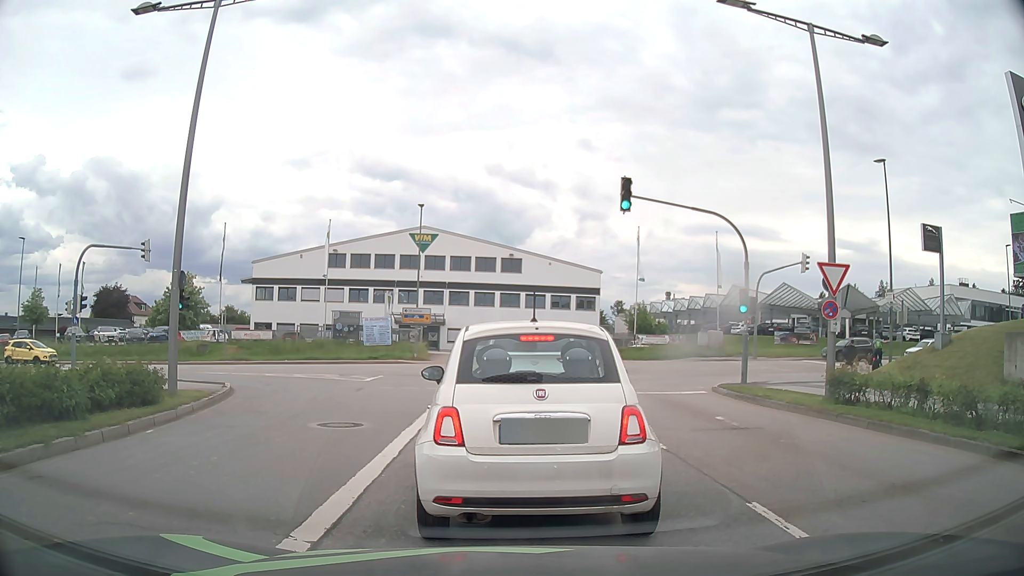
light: Day
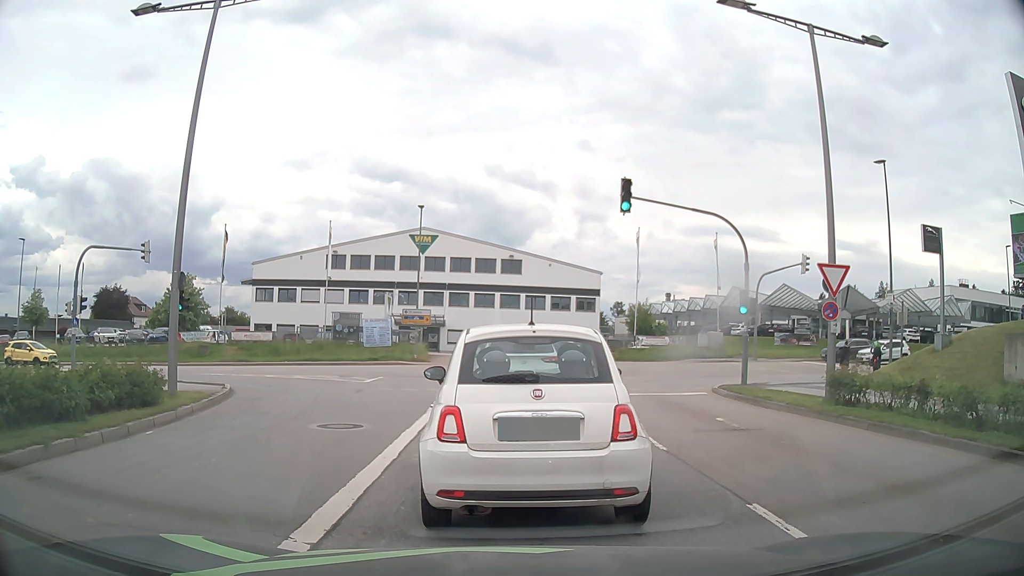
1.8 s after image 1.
(0.0, 0.0) m; 0°
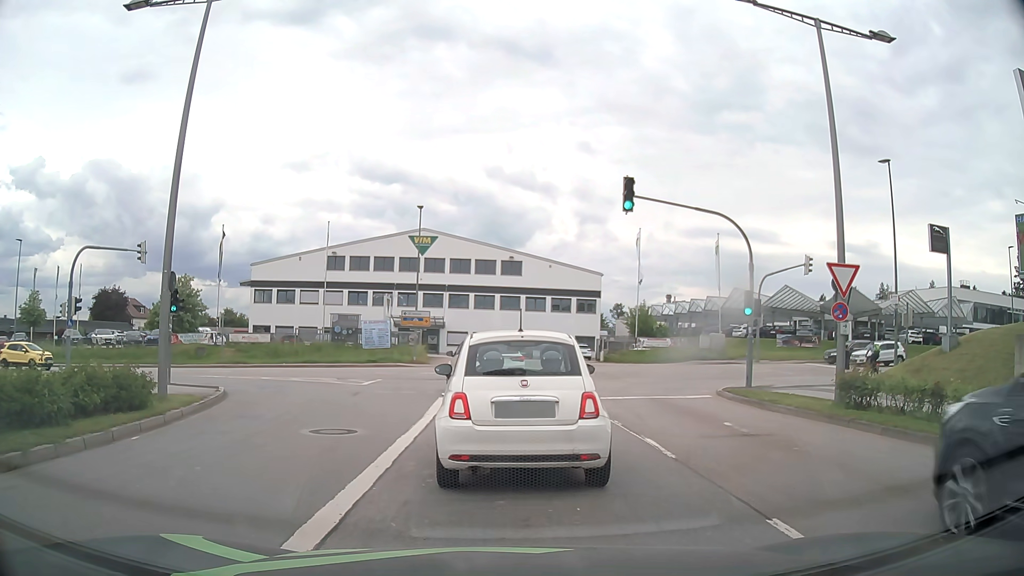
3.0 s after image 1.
(0.0, +0.5) m; 0°
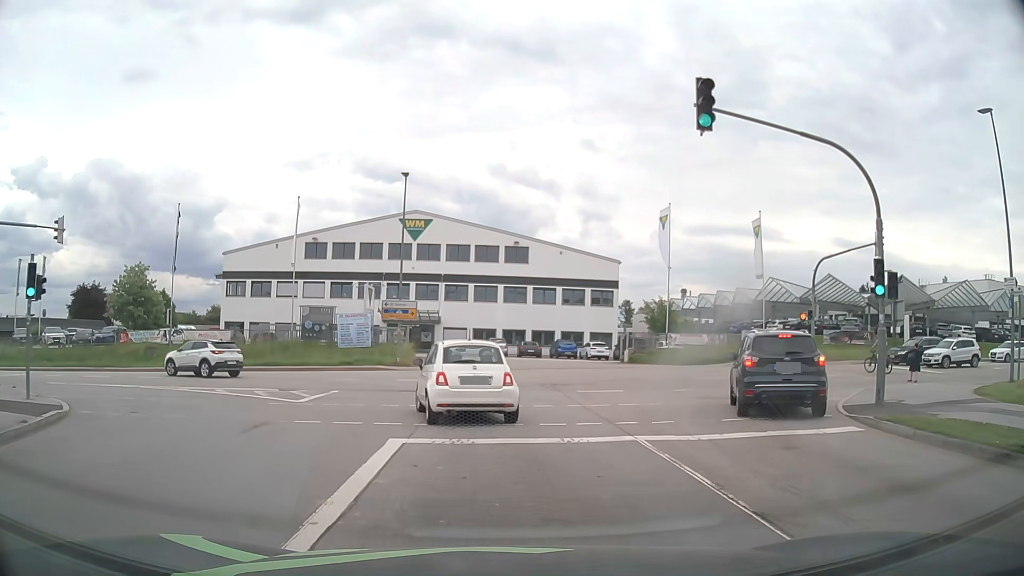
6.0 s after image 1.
(+0.1, +8.8) m; +1°
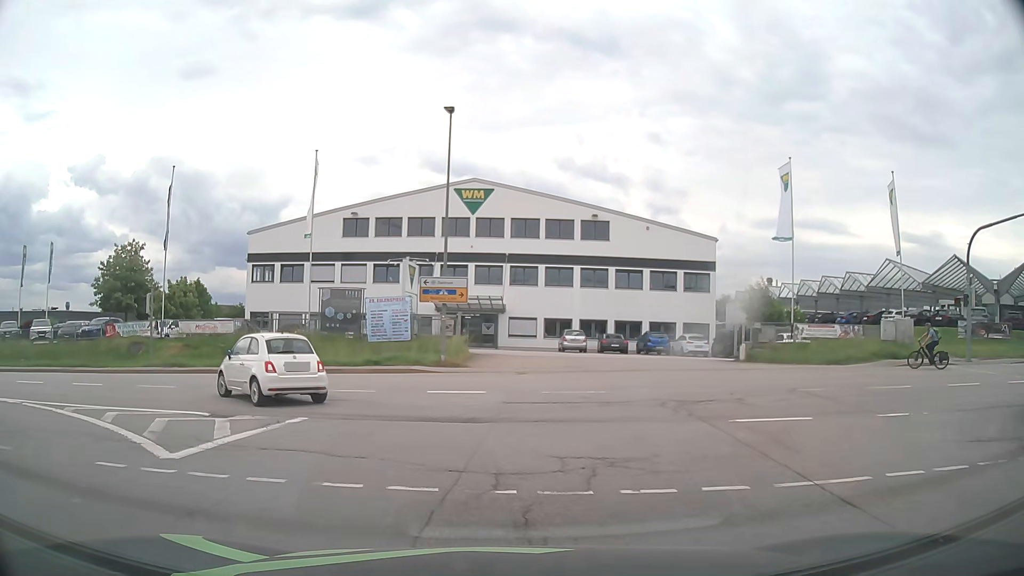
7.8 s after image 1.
(-0.3, +9.7) m; -7°
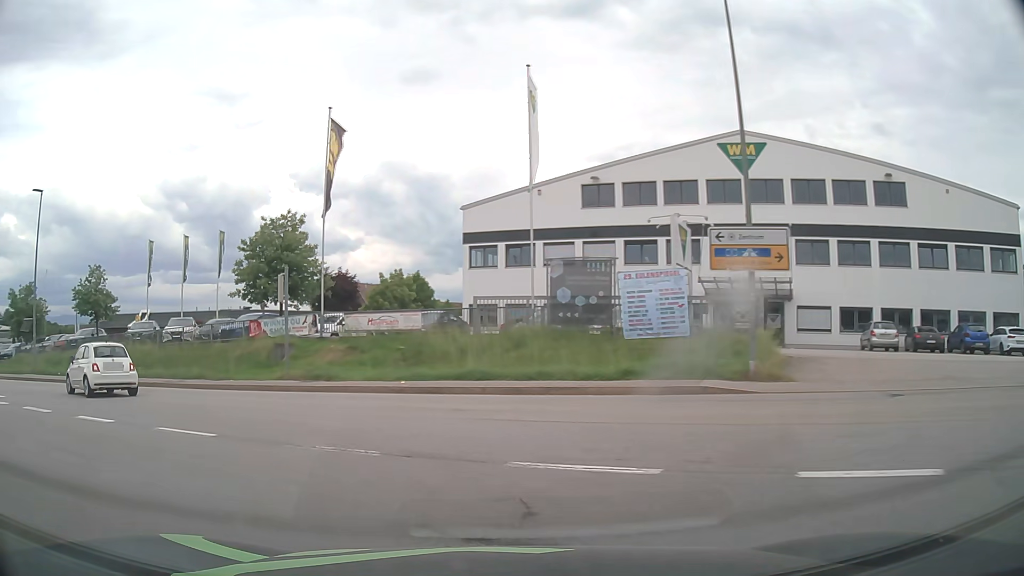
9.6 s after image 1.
(-1.4, +10.9) m; -19°
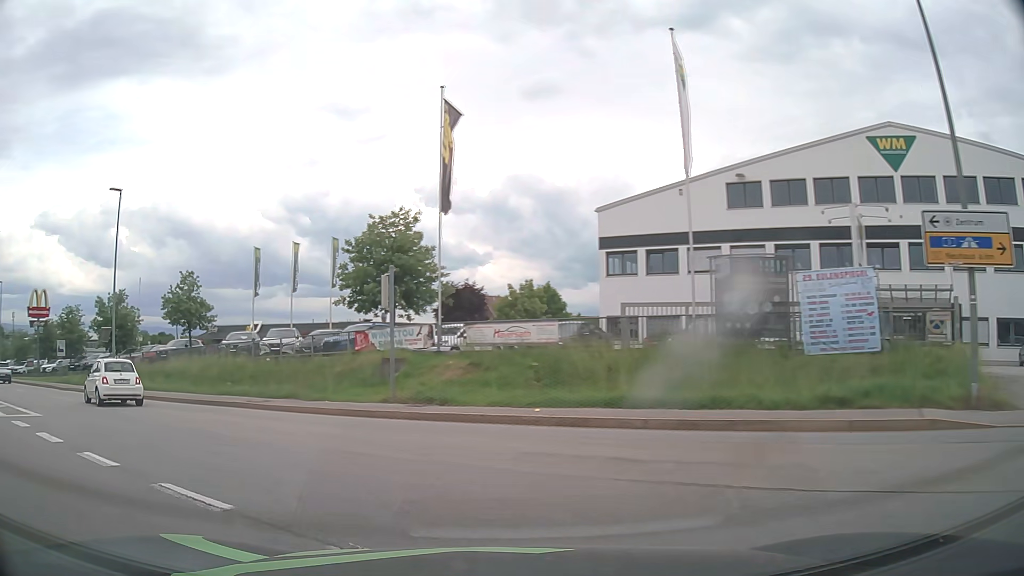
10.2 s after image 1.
(-0.3, +4.0) m; -11°
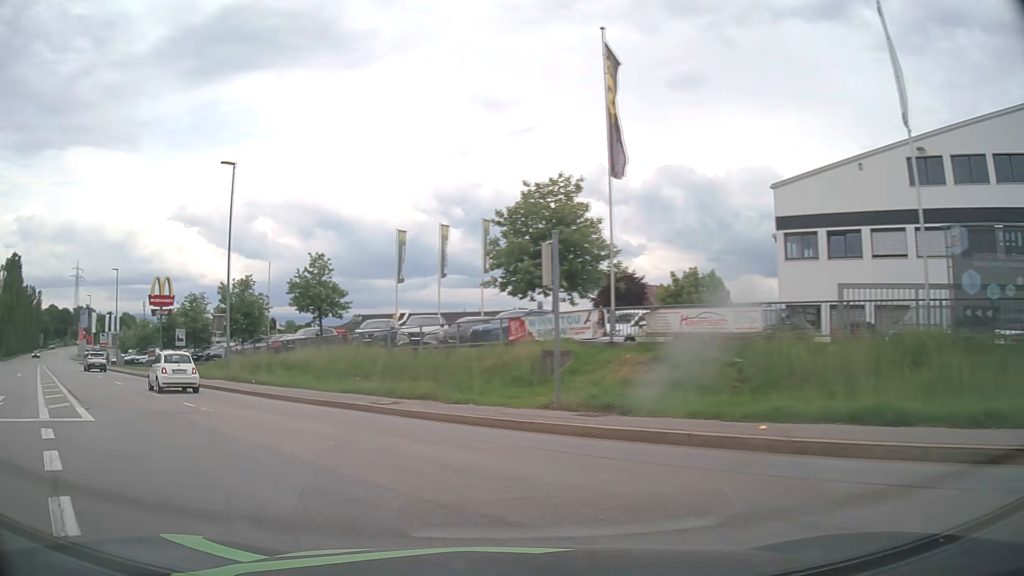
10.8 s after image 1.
(-0.5, +4.1) m; -13°
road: tertiary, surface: asphalt
(-2, +10) (-7, +18) (-14, +26) (-21, +33) (-28, +40) (-34, +48) (-41, +55) (-48, +62) (-55, +70) (-62, +77) m
